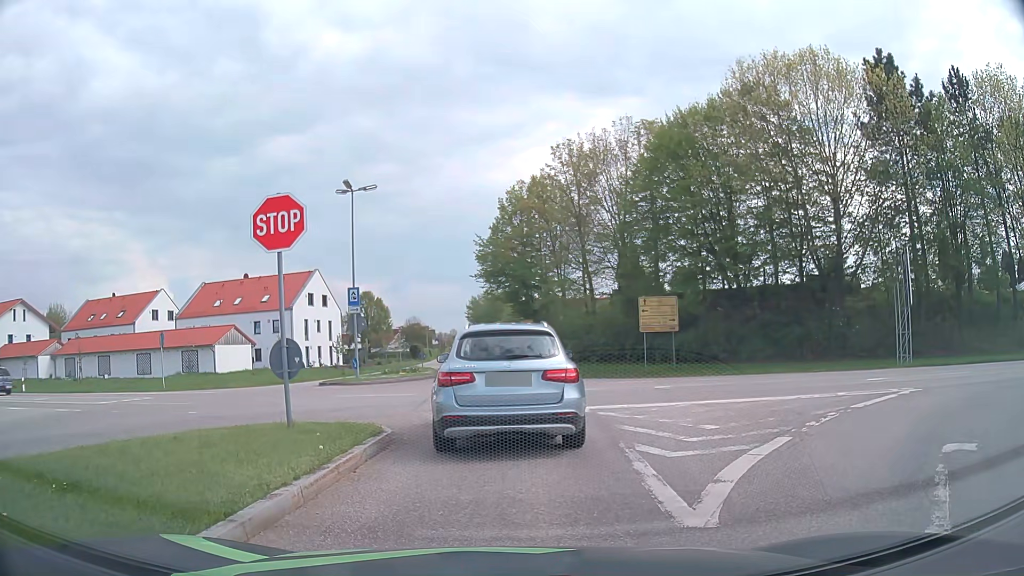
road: secondary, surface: asphalt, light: Day
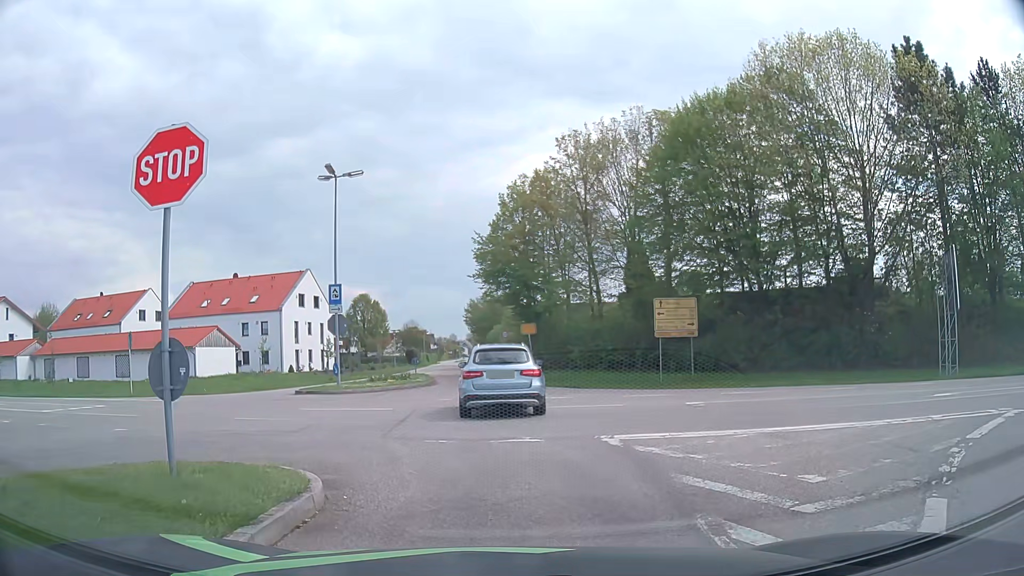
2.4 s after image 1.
(0.0, +3.9) m; 0°
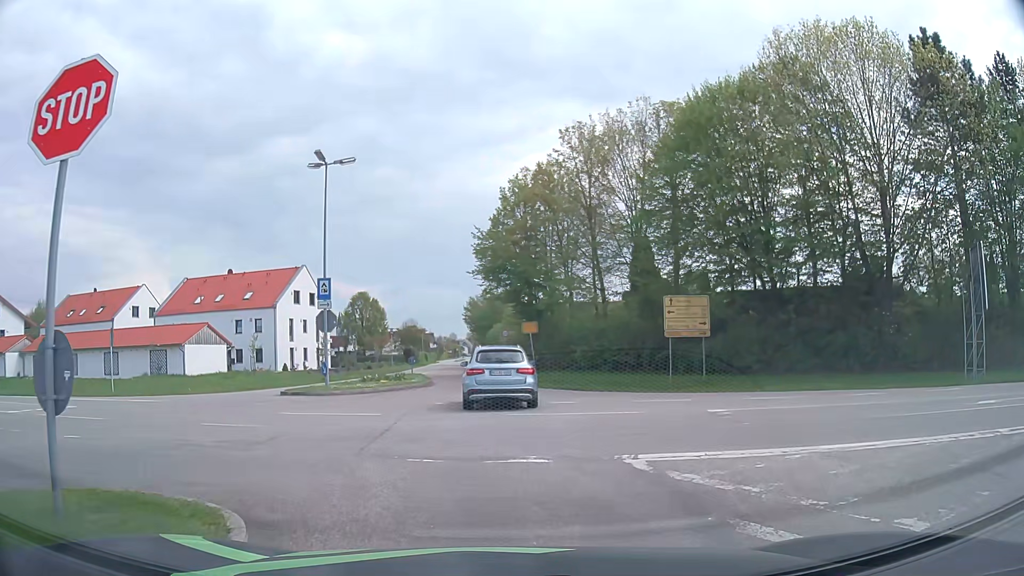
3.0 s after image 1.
(0.0, +2.0) m; -1°
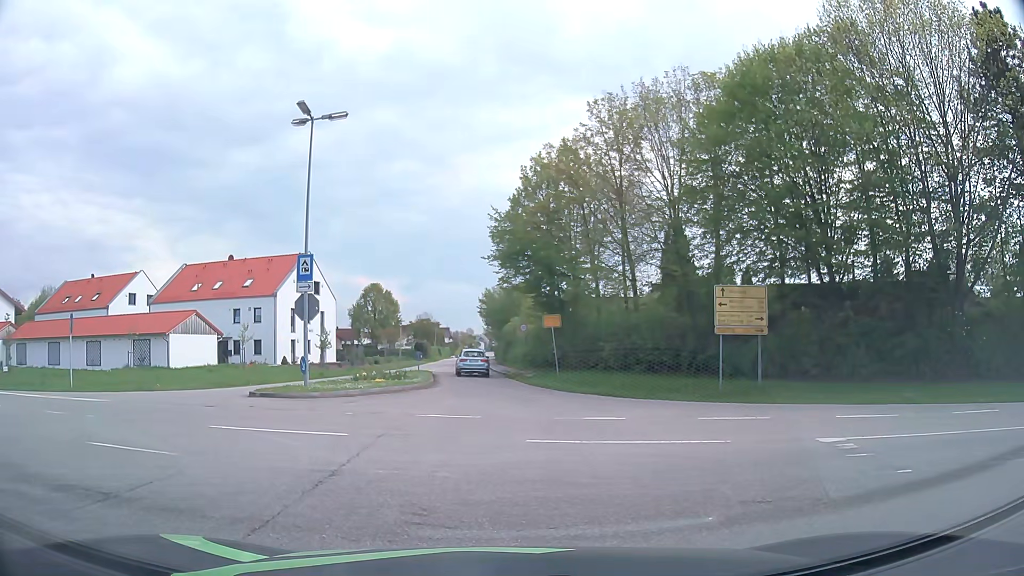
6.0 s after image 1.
(+0.1, +4.7) m; 0°
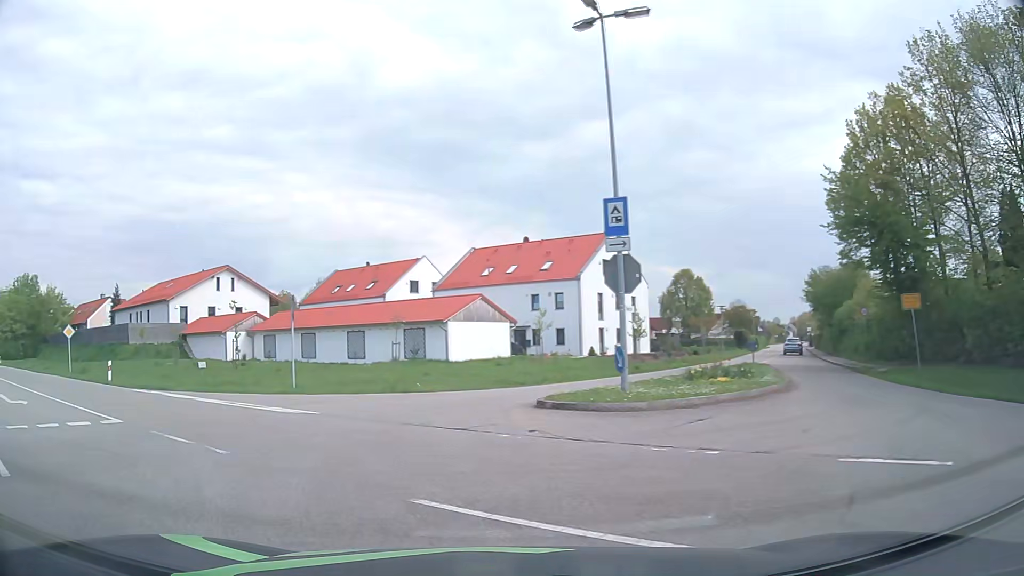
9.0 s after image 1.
(-1.6, +7.7) m; -25°
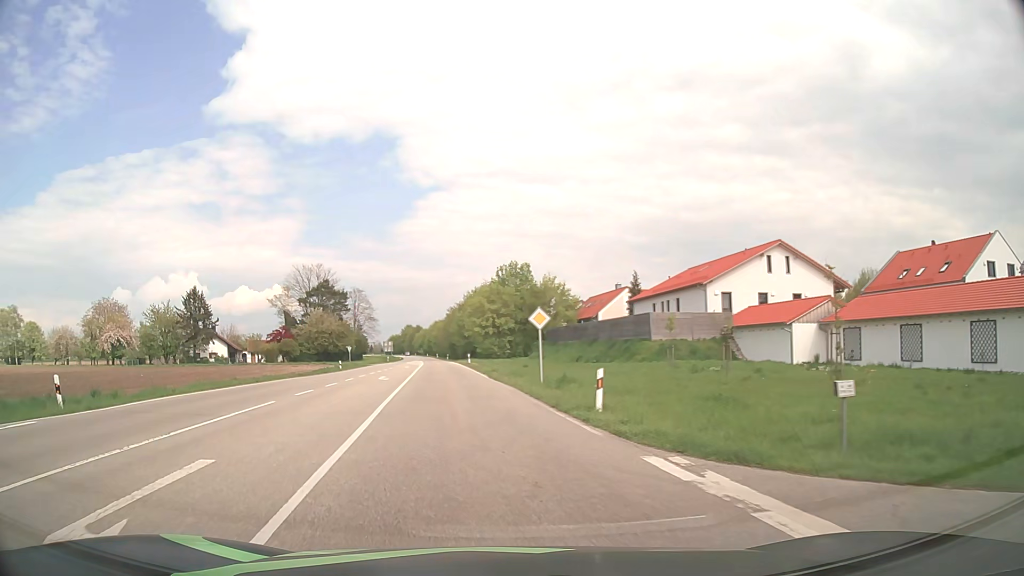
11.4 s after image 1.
(-7.5, +14.4) m; -46°
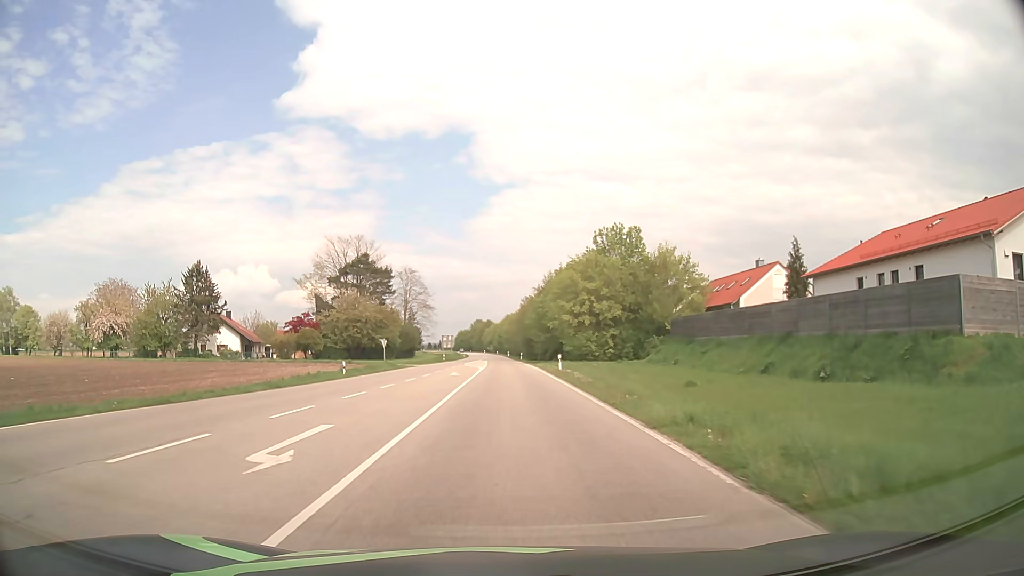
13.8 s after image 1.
(-2.7, +27.2) m; -7°
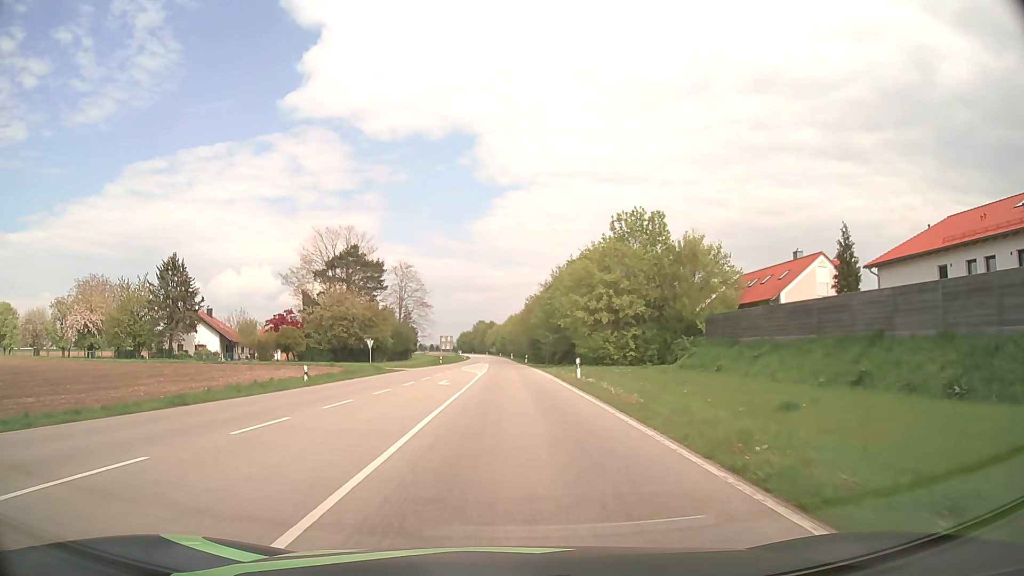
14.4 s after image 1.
(0.0, +8.6) m; 0°
(0, +10) (0, +20) (0, +30) (0, +40) (0, +50) (0, +60) (-1, +70) (-1, +80) (-1, +90) (-1, +100) m
